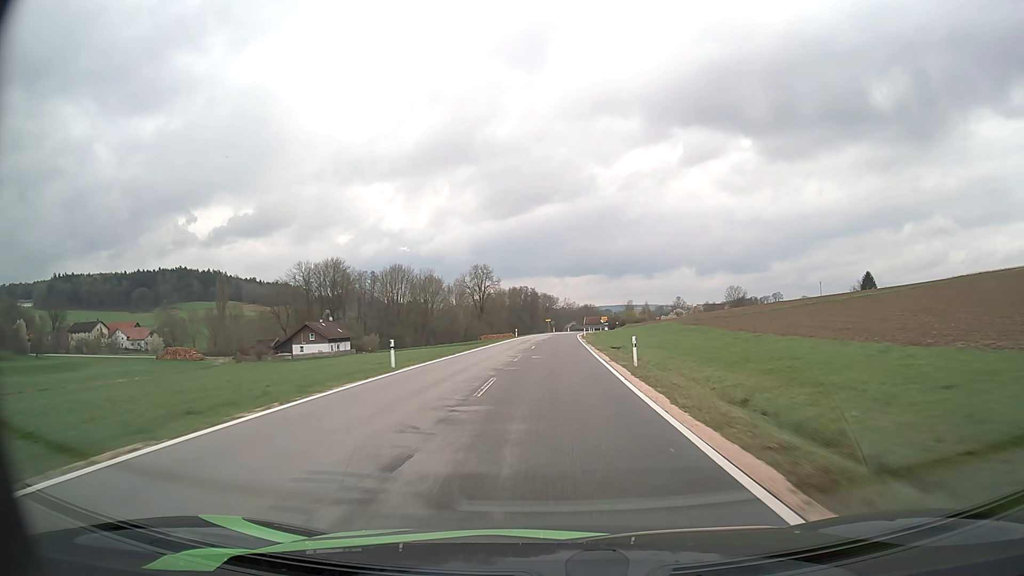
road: tertiary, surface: asphalt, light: Day
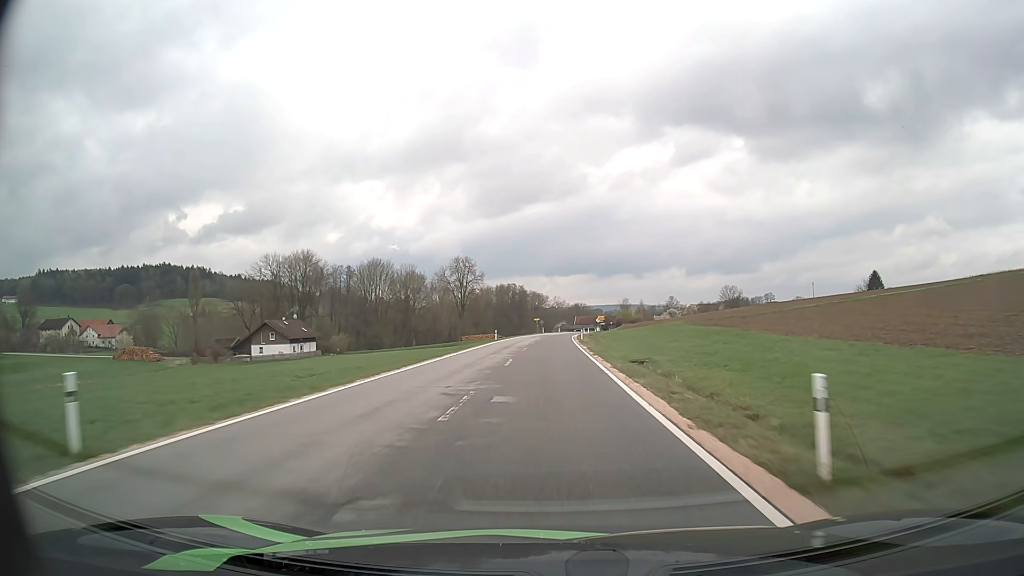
(+0.1, +14.8) m; +1°
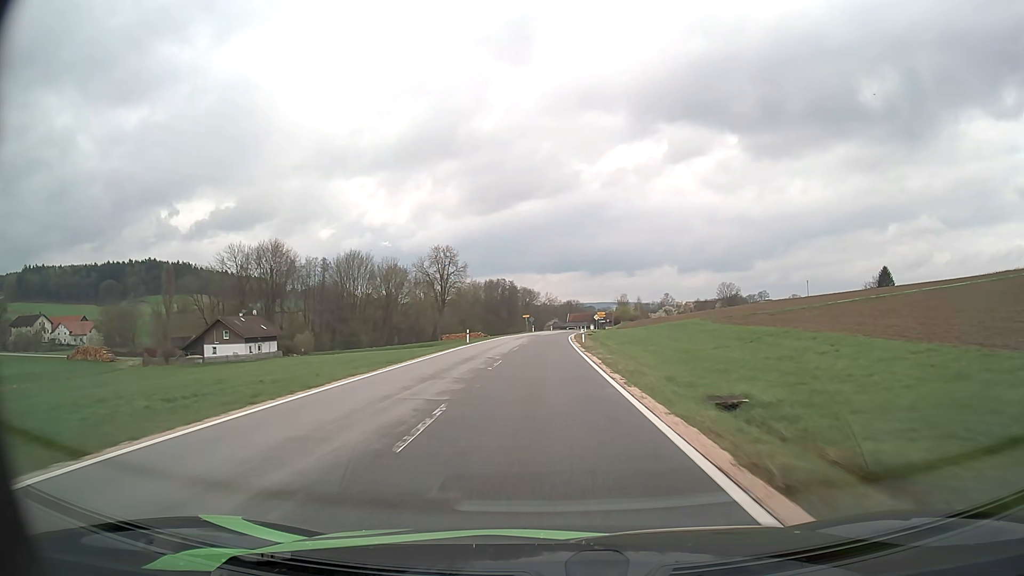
(+0.1, +14.8) m; +1°
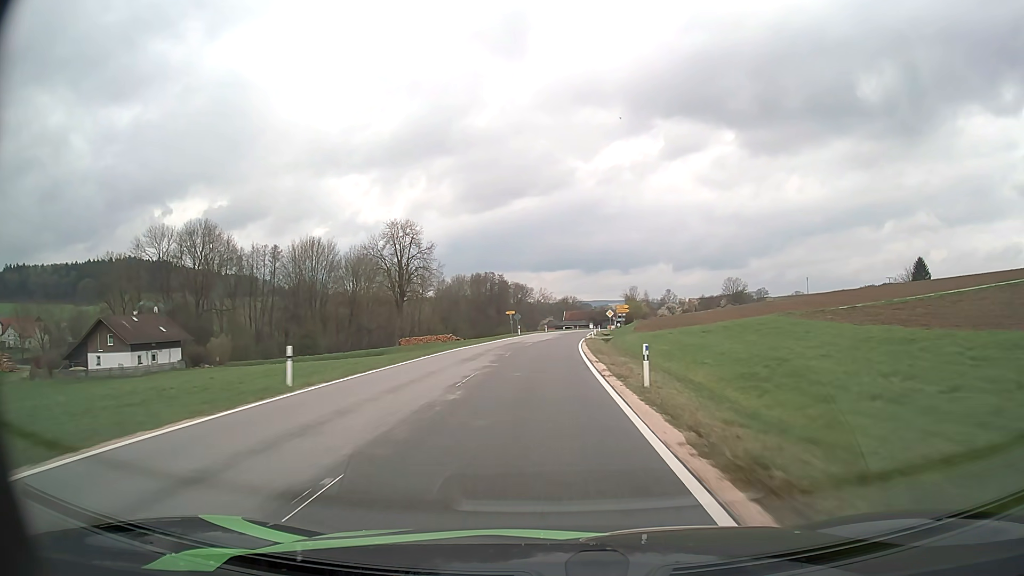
(+0.2, +29.4) m; +1°
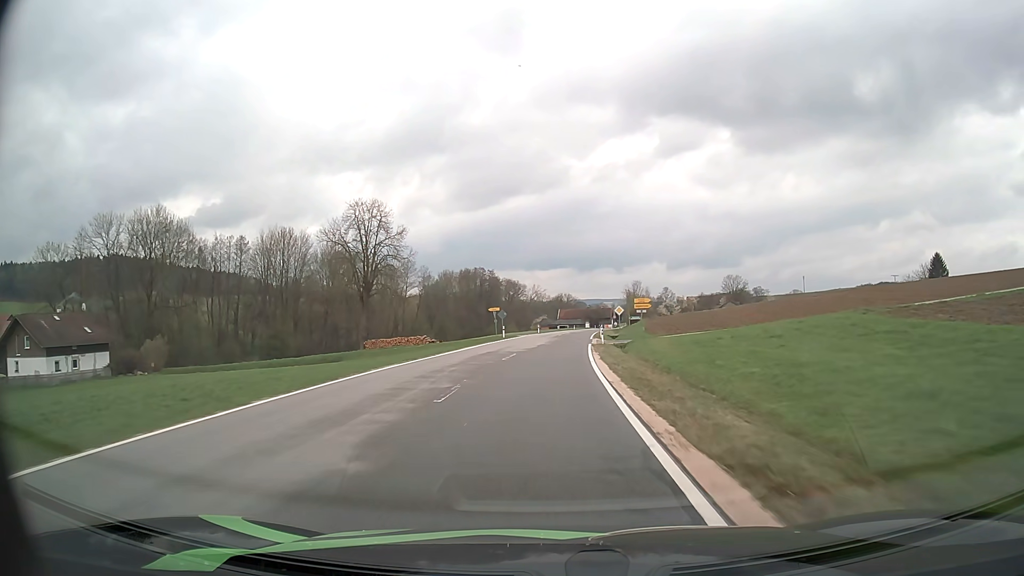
(0.0, +14.4) m; 0°
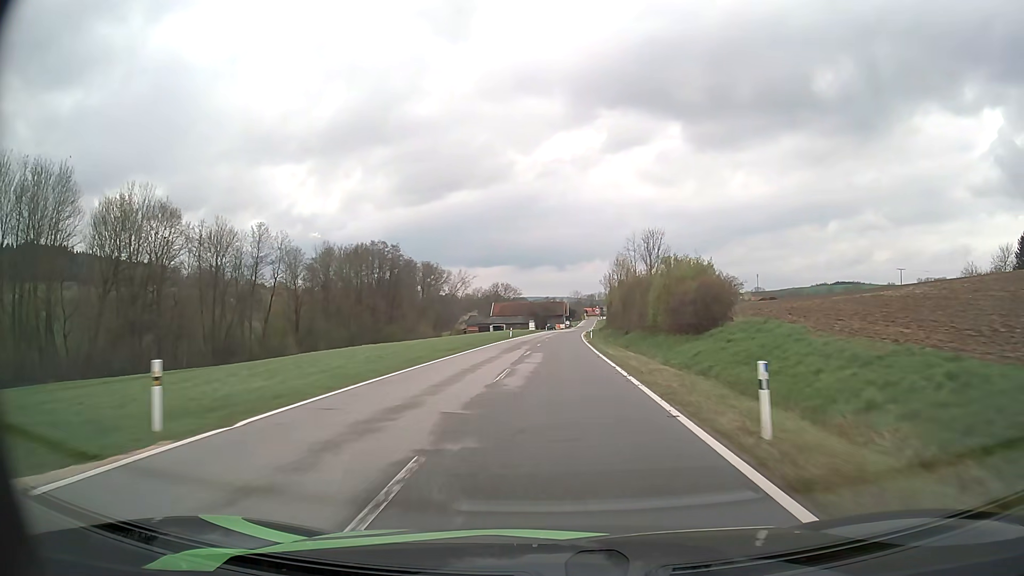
(+2.8, +68.6) m; +5°
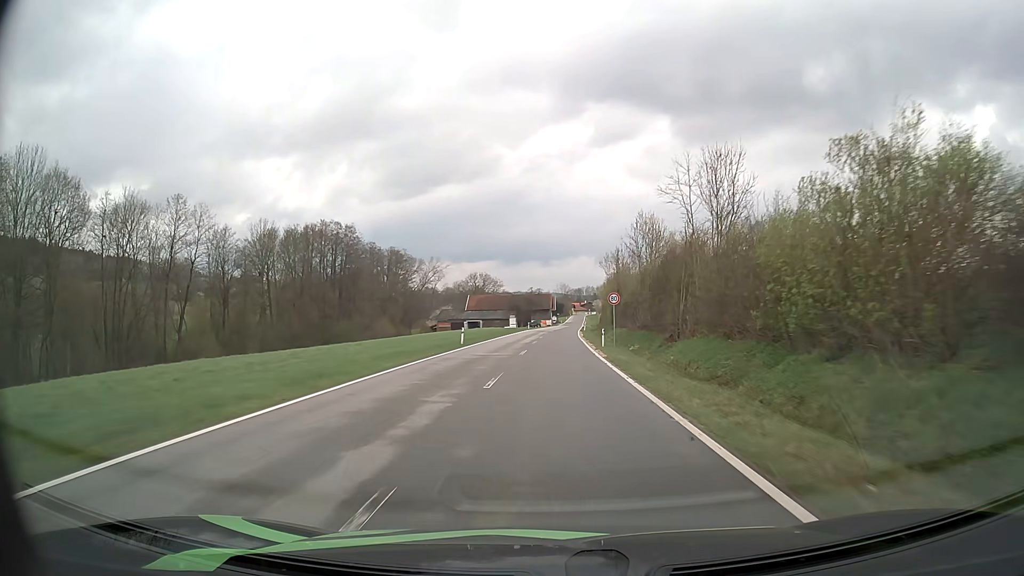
(+0.4, +25.9) m; +1°
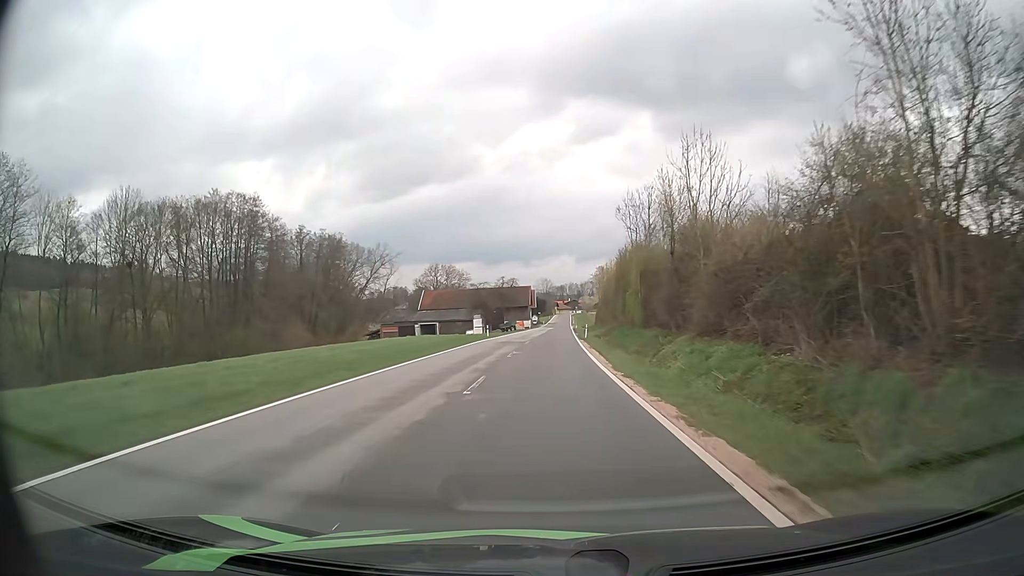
(+0.5, +37.3) m; +2°
(0, +10) (0, +20) (0, +30) (0, +40) (+1, +50) (+1, +60) (+1, +70) (+1, +80) (+2, +90) (+2, +100) m
